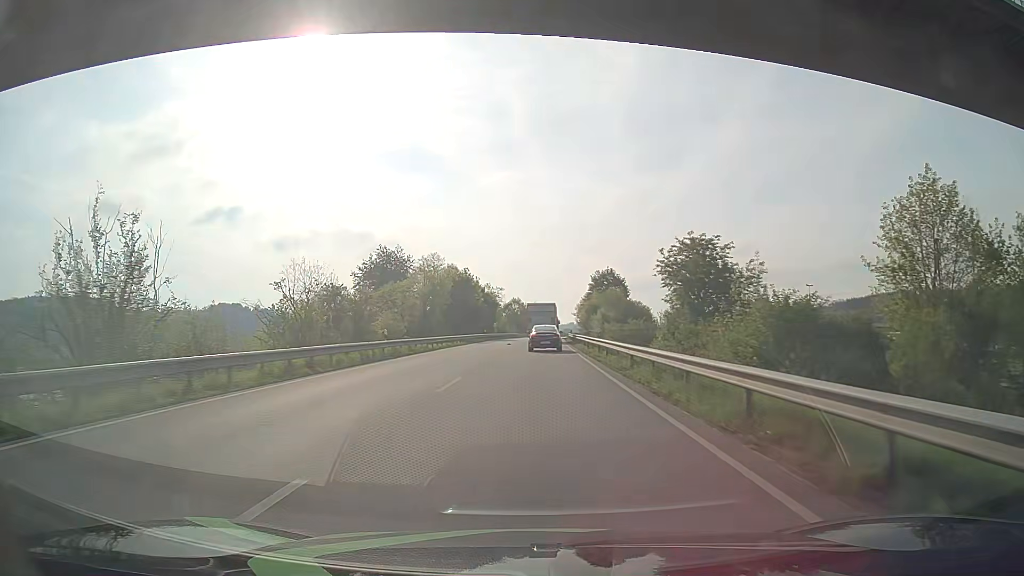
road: primary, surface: asphalt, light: Day
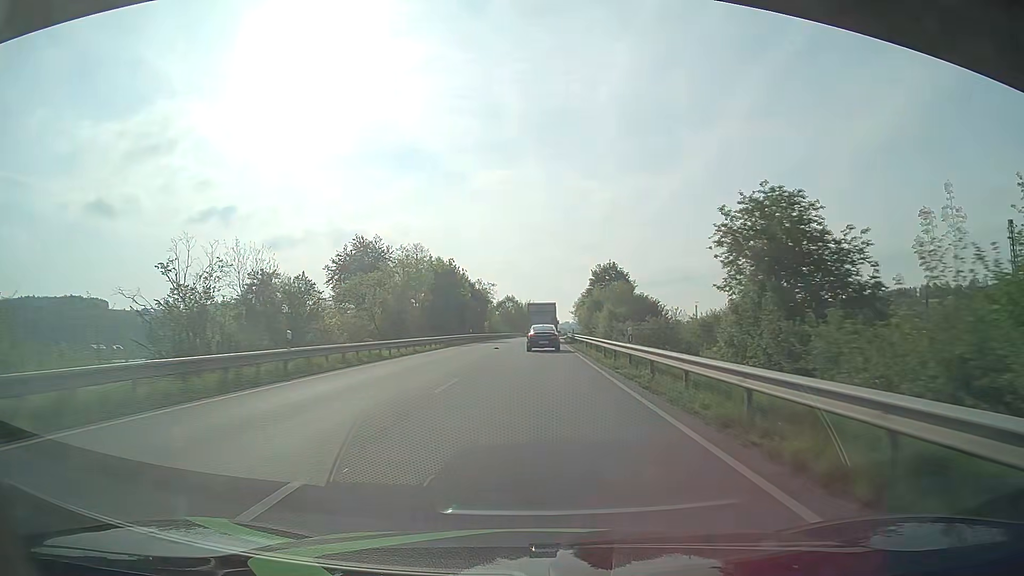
(0.0, +12.2) m; 0°
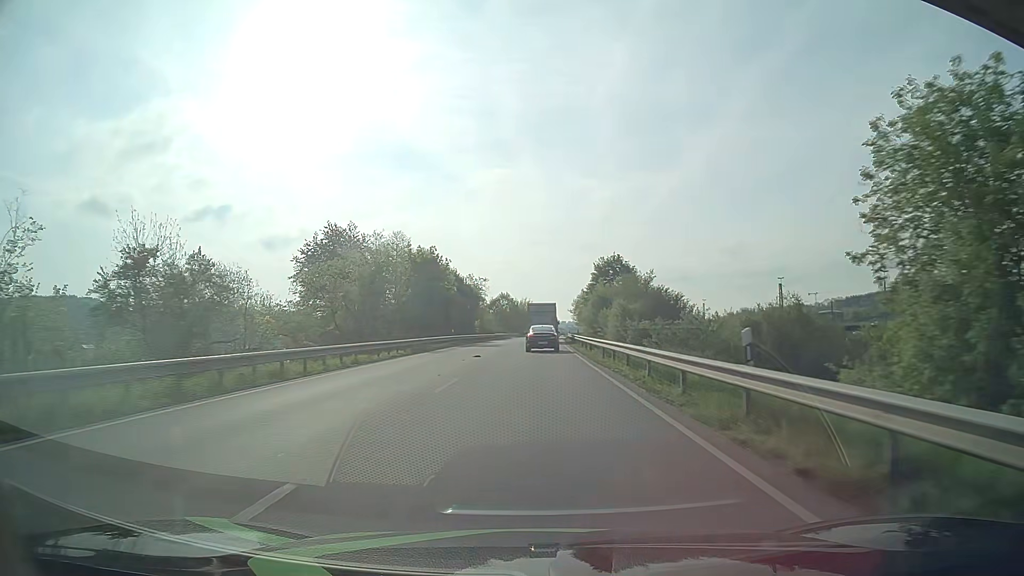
(0.0, +12.1) m; 0°
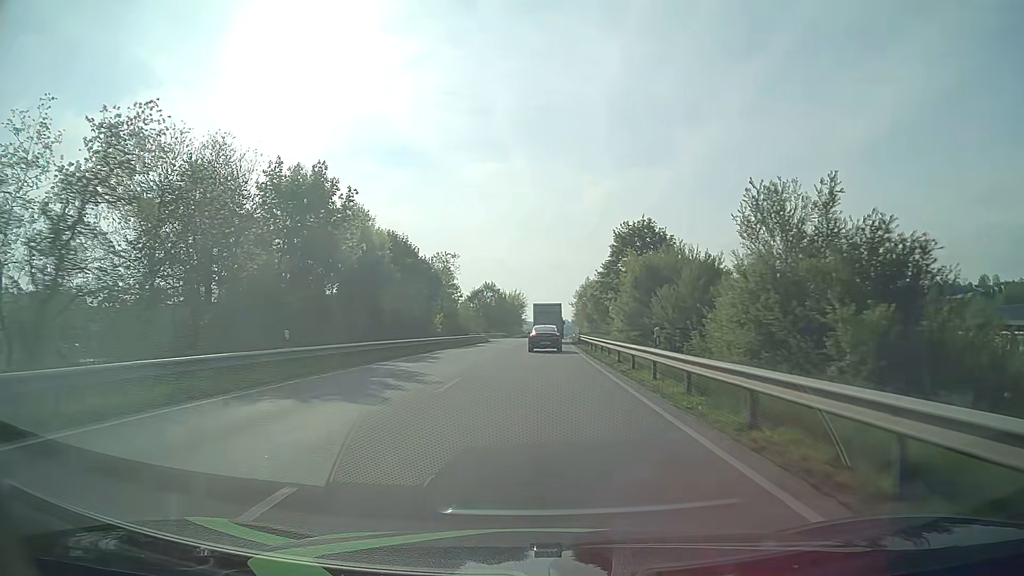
(+0.2, +36.4) m; +1°
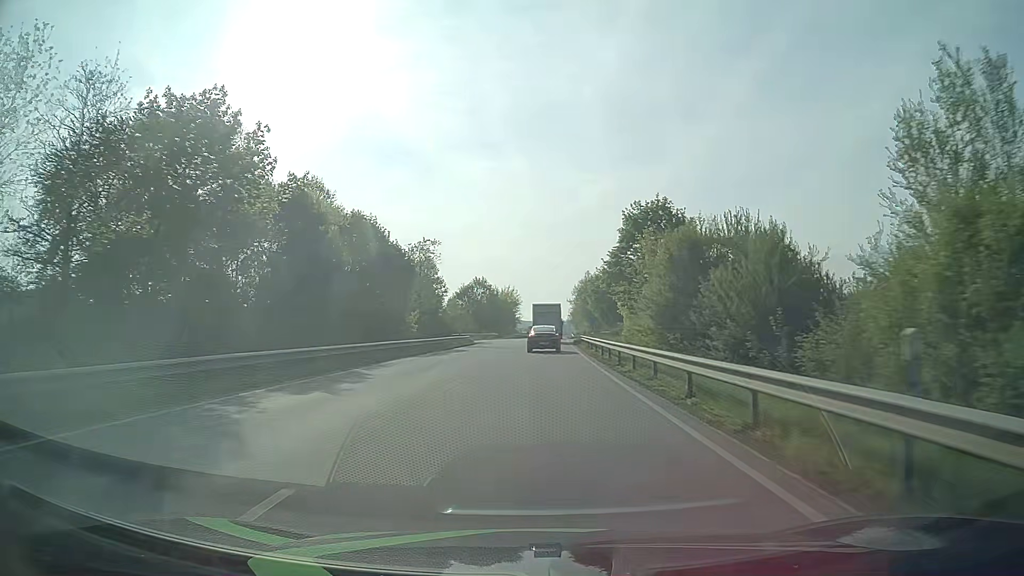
(0.0, +12.1) m; +1°
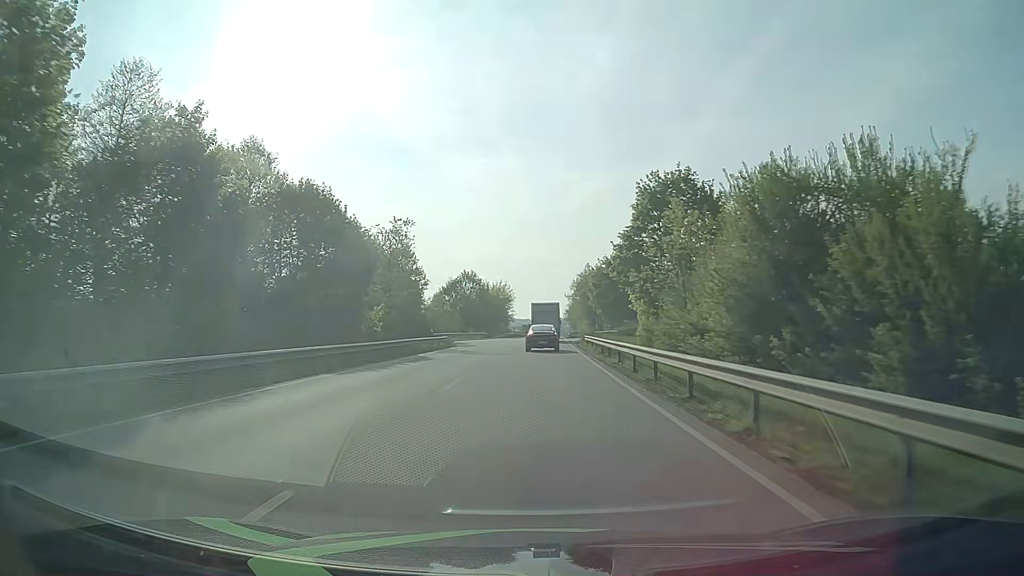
(0.0, +12.1) m; 0°
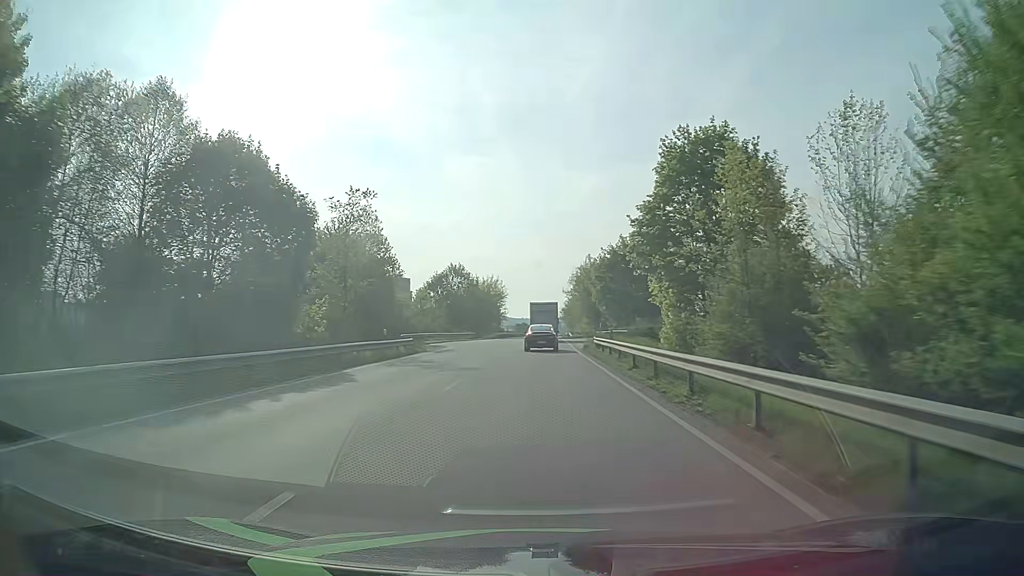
(+0.1, +12.1) m; +1°
